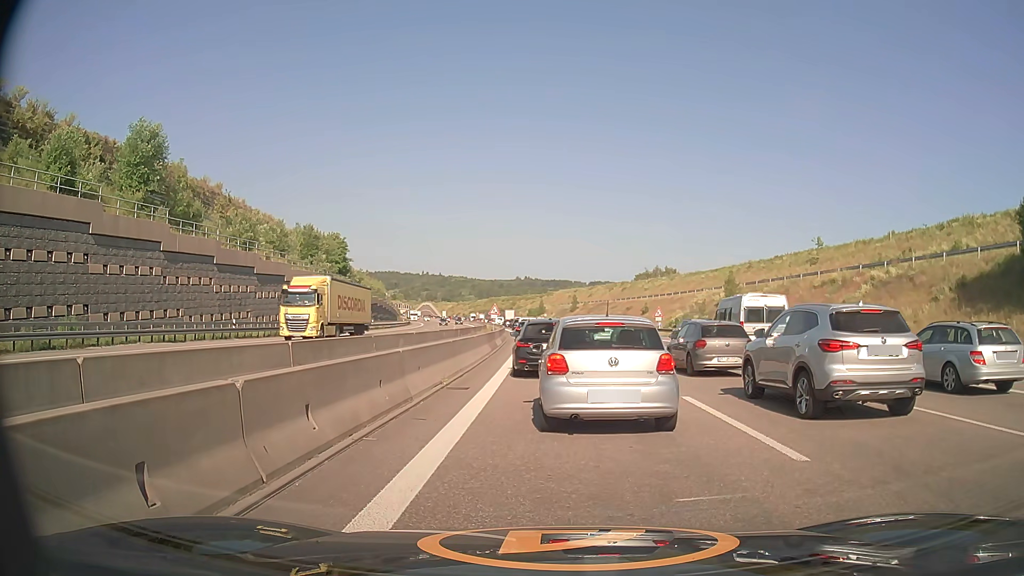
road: motorway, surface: asphalt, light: Day
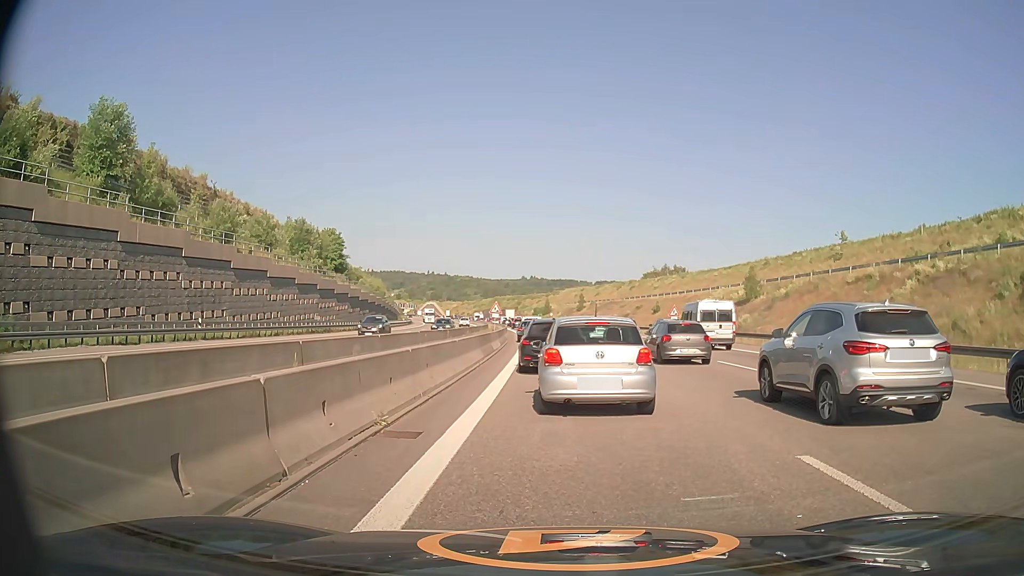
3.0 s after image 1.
(0.0, +5.8) m; 0°
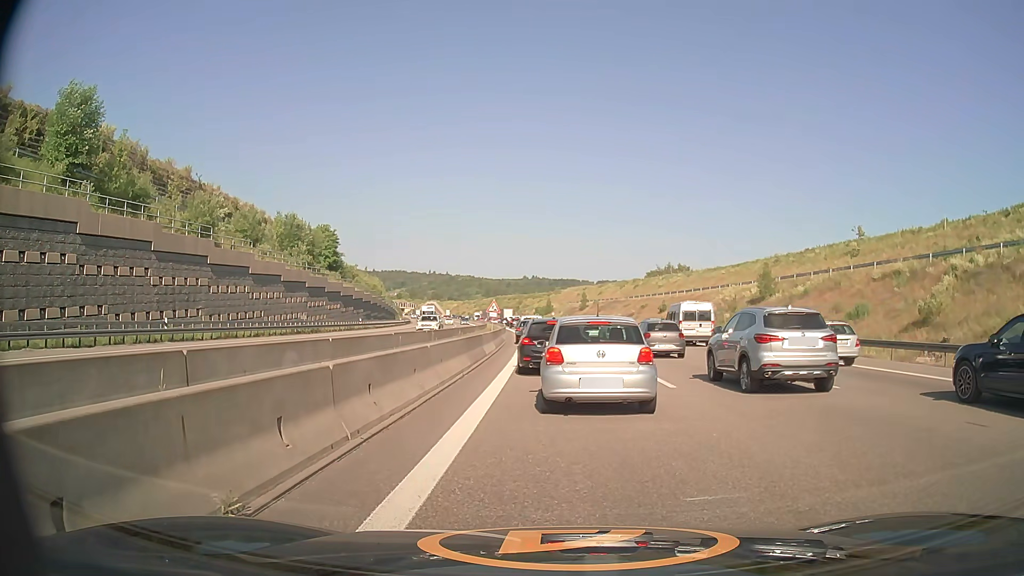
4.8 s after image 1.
(-0.1, +4.3) m; -1°
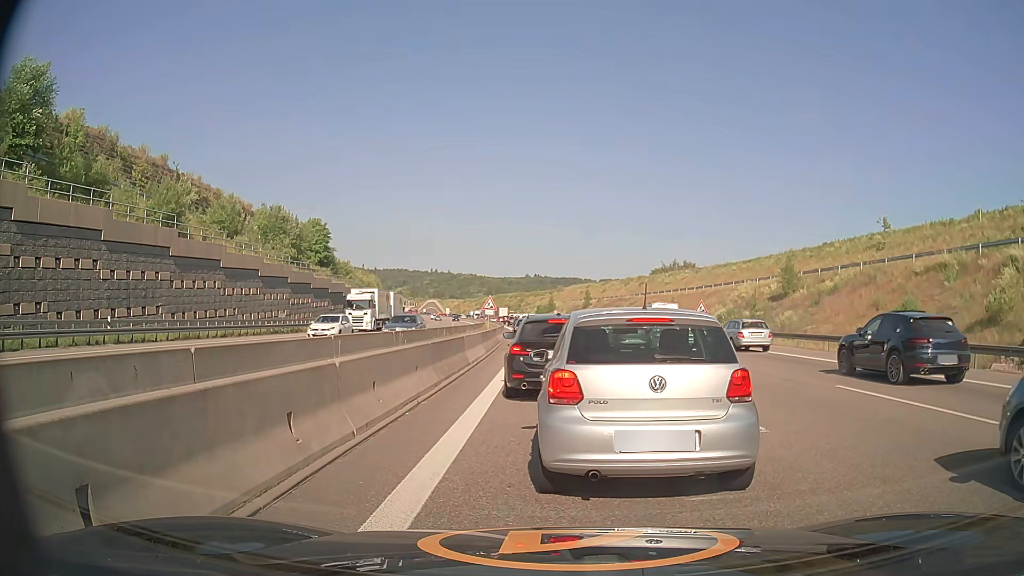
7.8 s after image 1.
(0.0, +5.7) m; -1°
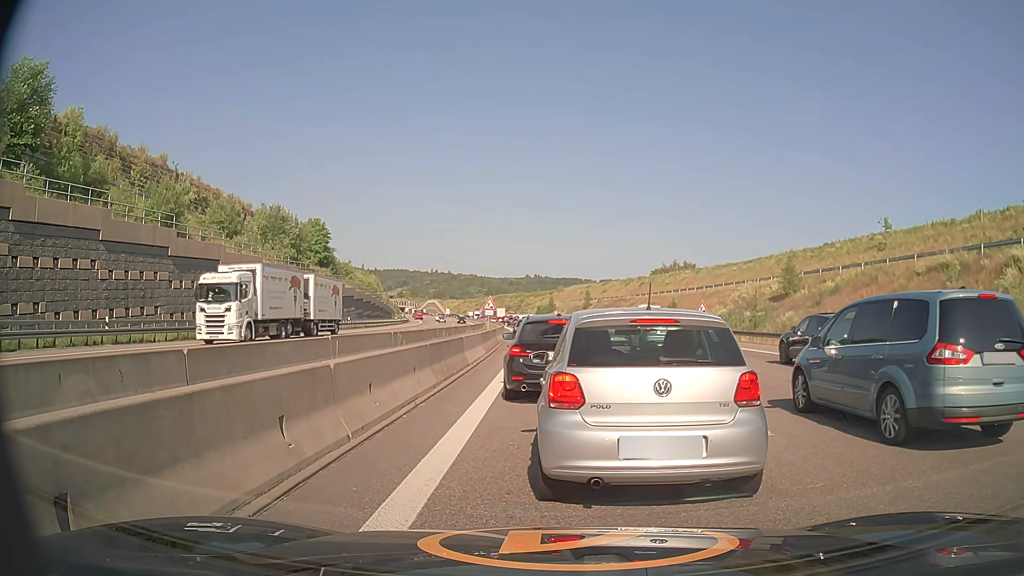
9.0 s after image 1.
(0.0, +0.2) m; 0°
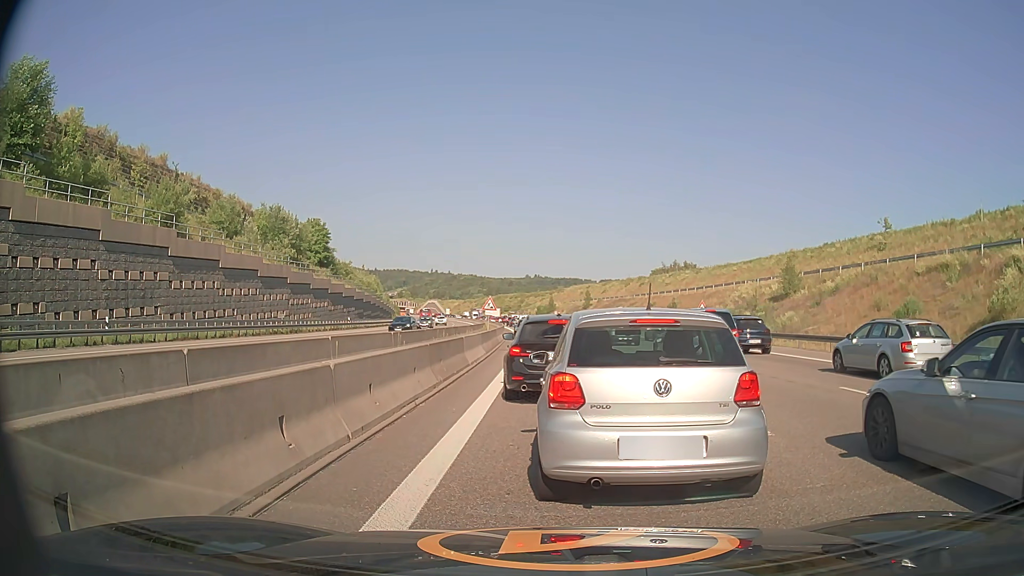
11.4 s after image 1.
(0.0, 0.0) m; 0°
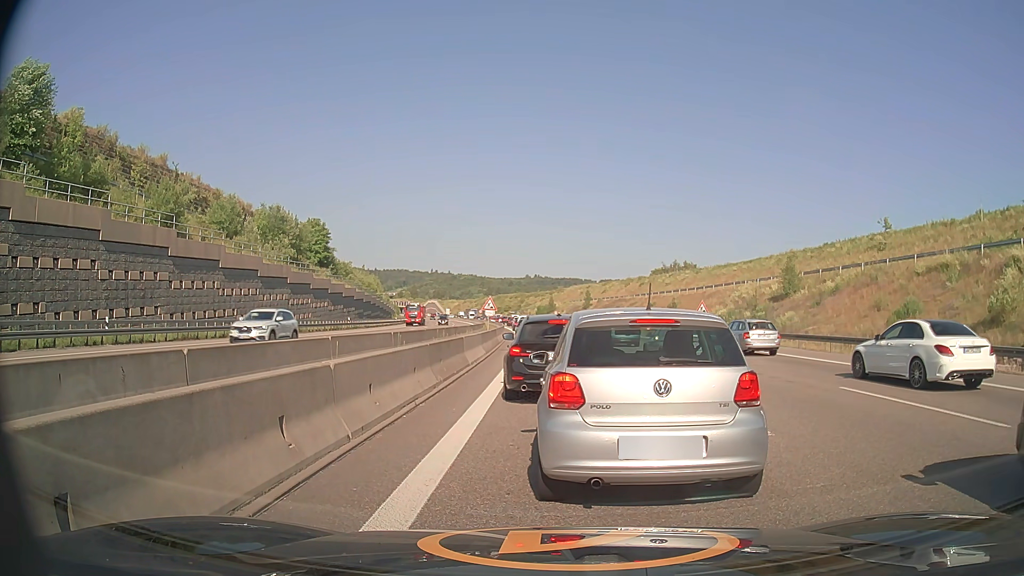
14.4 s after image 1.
(0.0, 0.0) m; 0°
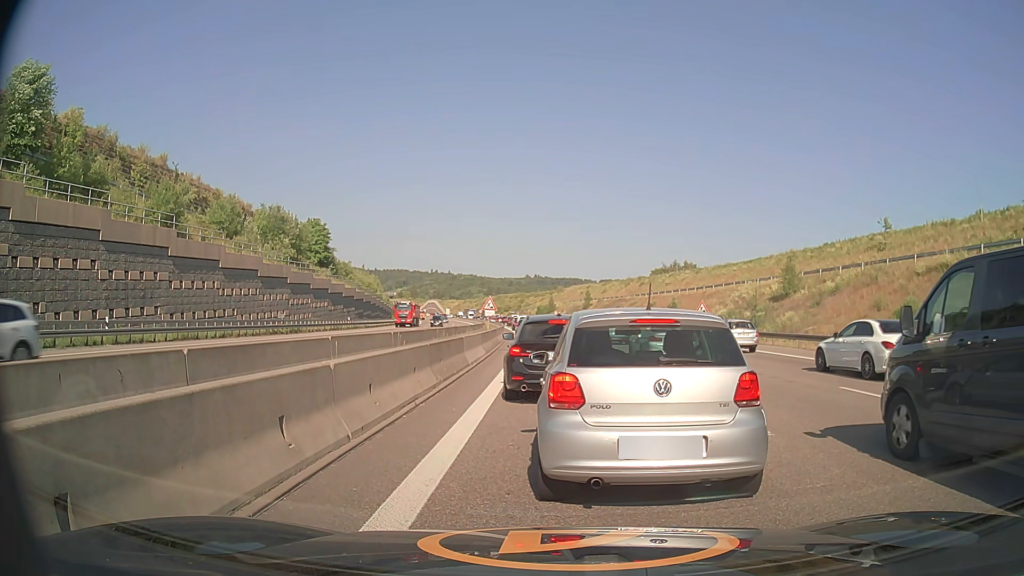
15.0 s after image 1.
(0.0, 0.0) m; 0°
(0, +10) (0, +20) (0, +30) (0, +40) (0, +50) (0, +60) (-1, +70) (-1, +80) (-2, +90) (-3, +100) m
